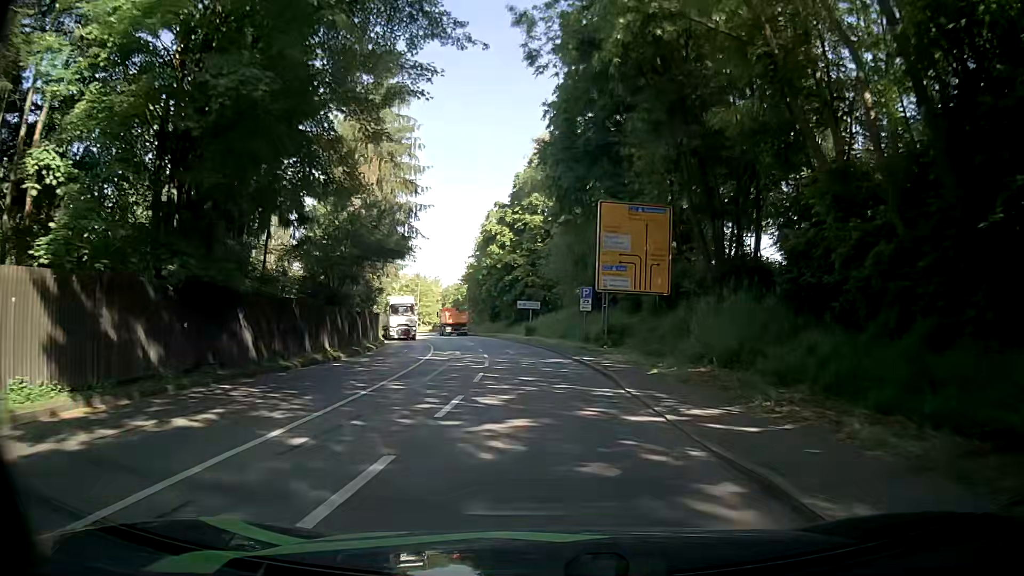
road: primary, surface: asphalt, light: Day
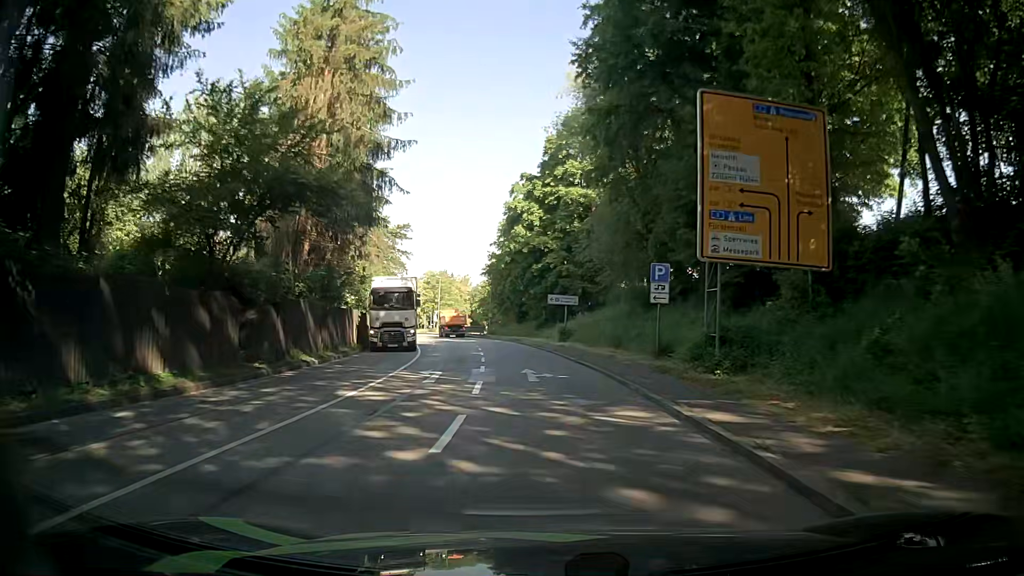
(-0.3, +14.7) m; -3°
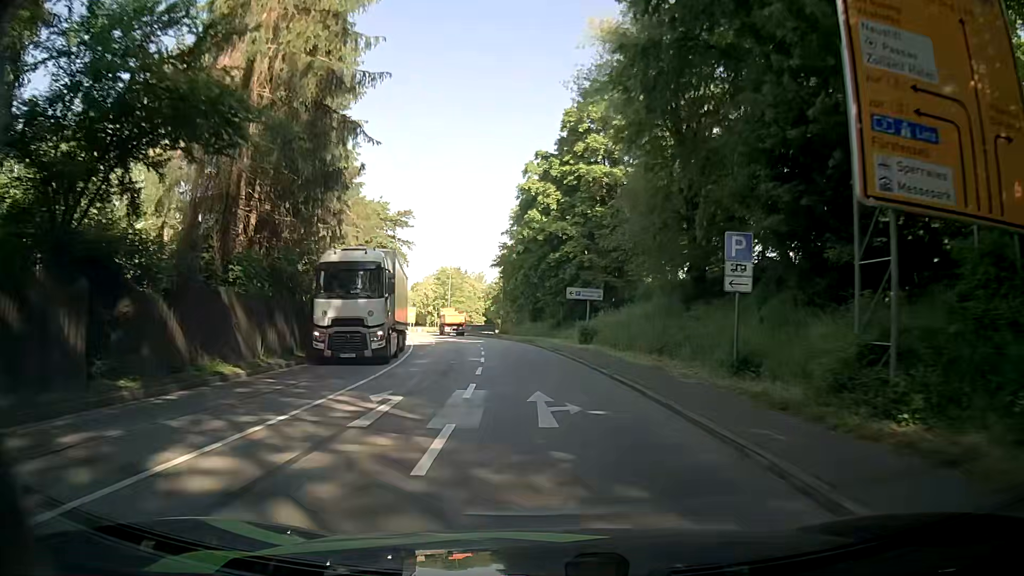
(-0.1, +7.4) m; -1°
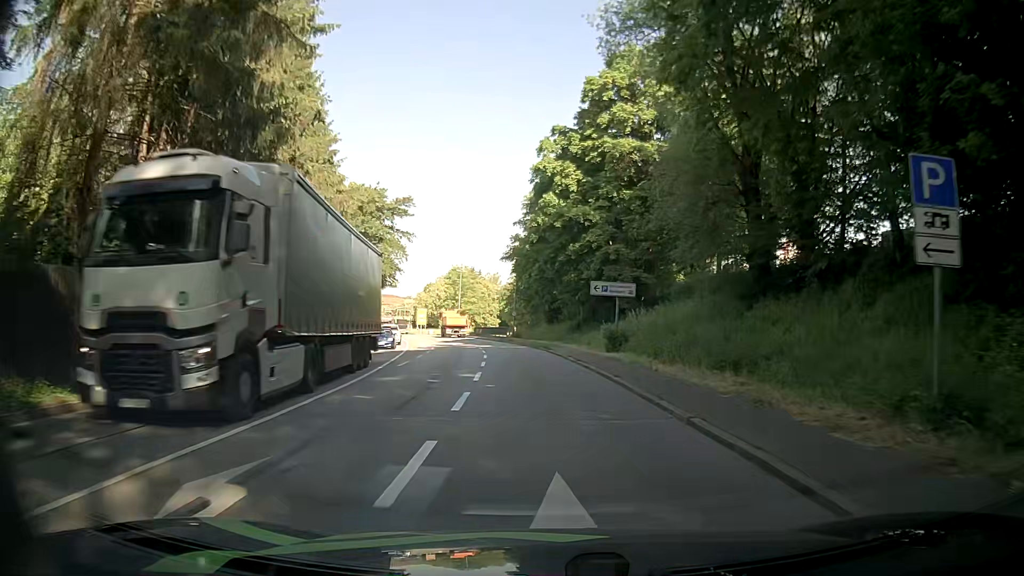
(-0.1, +7.4) m; -1°
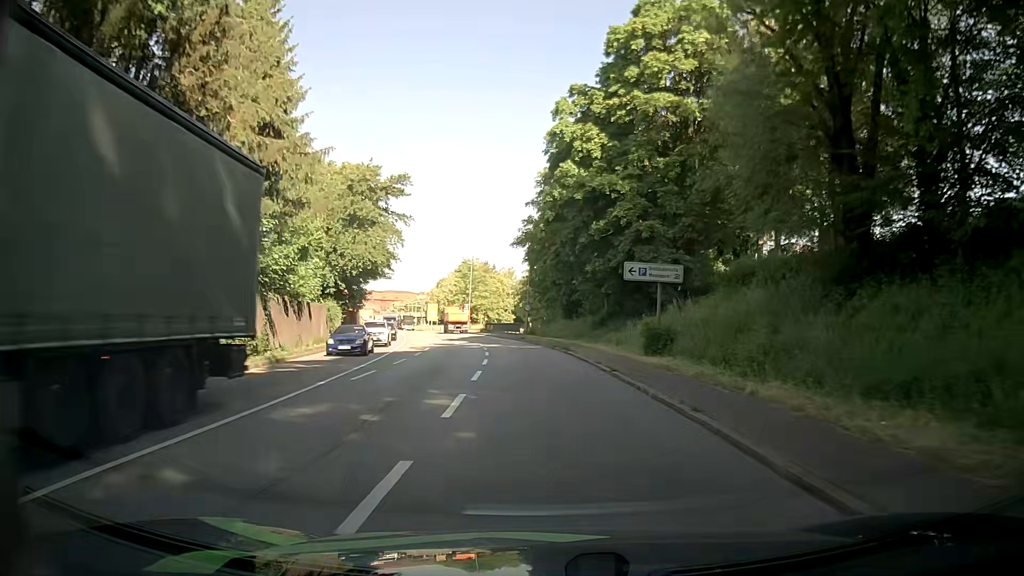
(-0.1, +7.4) m; -2°
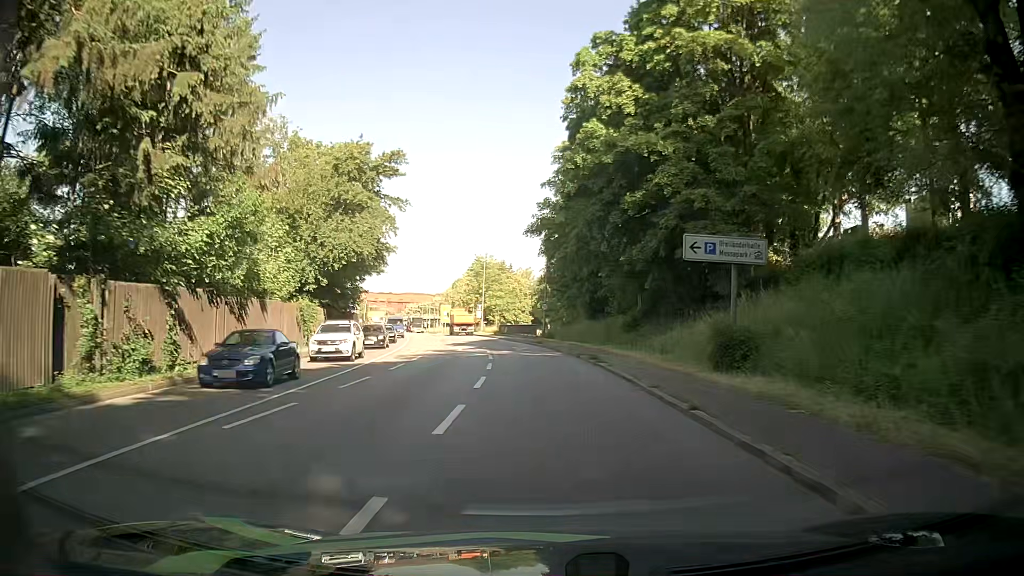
(-0.1, +7.4) m; -1°
